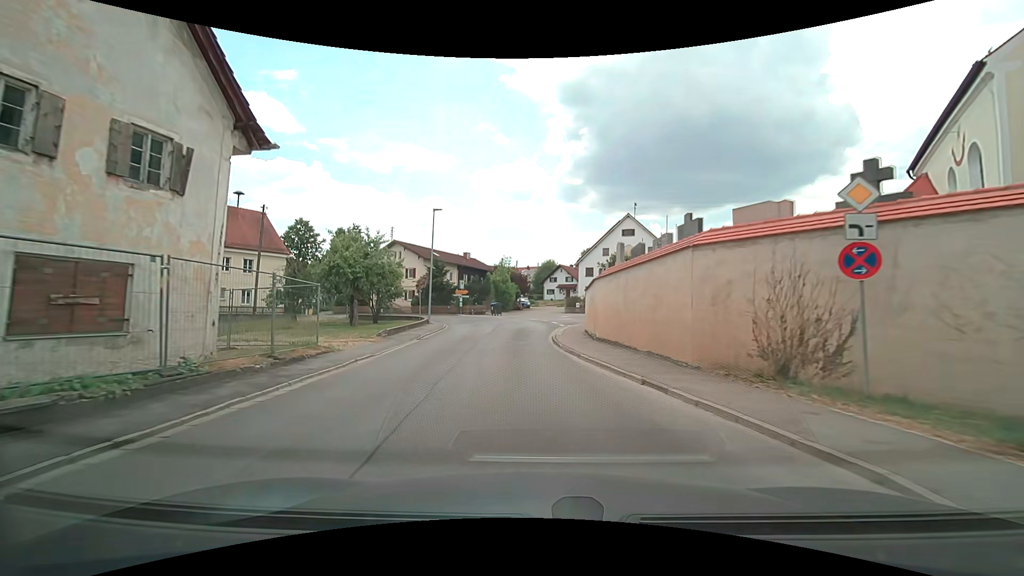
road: secondary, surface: asphalt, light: Day
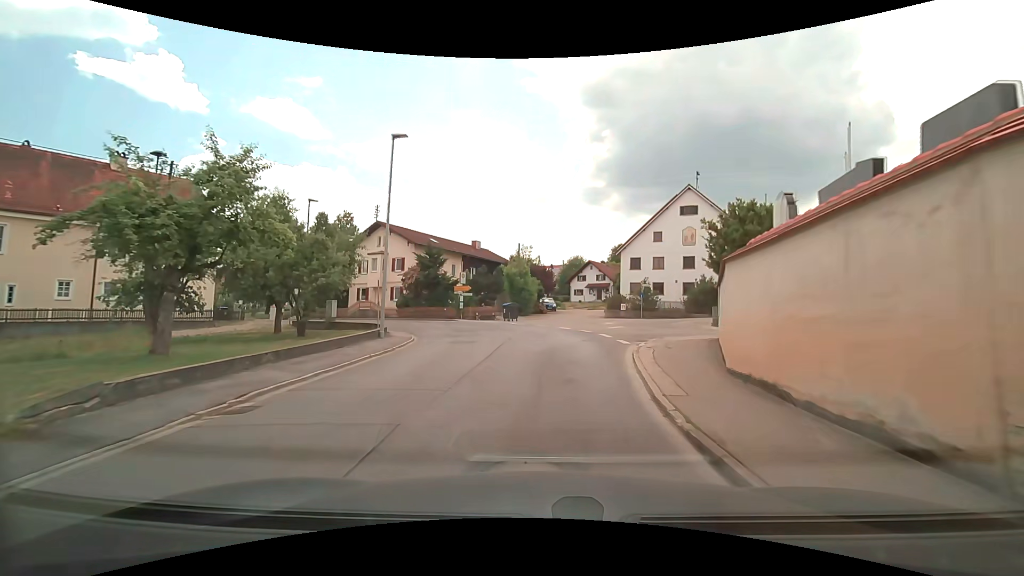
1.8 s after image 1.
(-0.6, +16.0) m; -2°
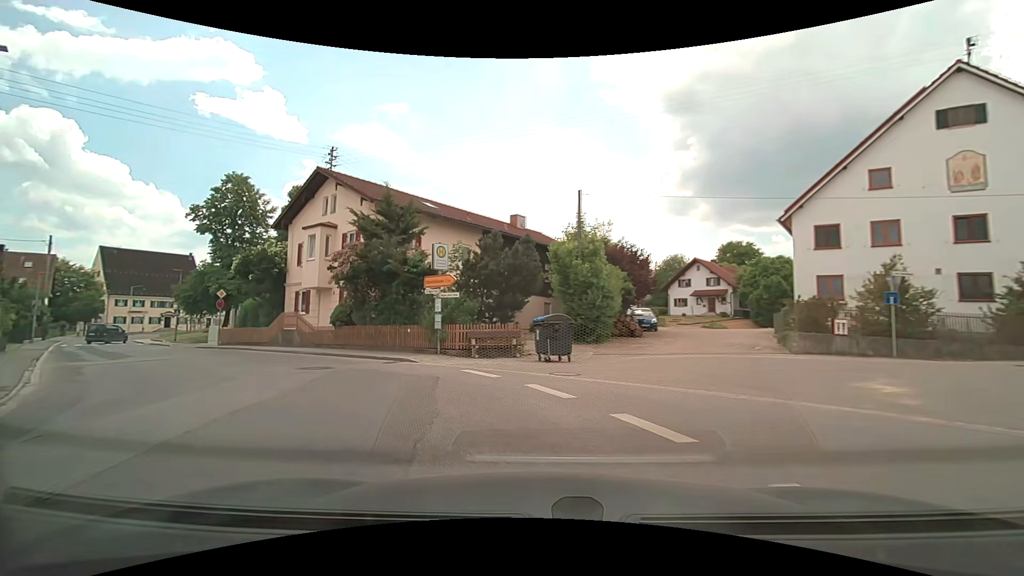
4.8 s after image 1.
(+0.2, +24.0) m; -9°
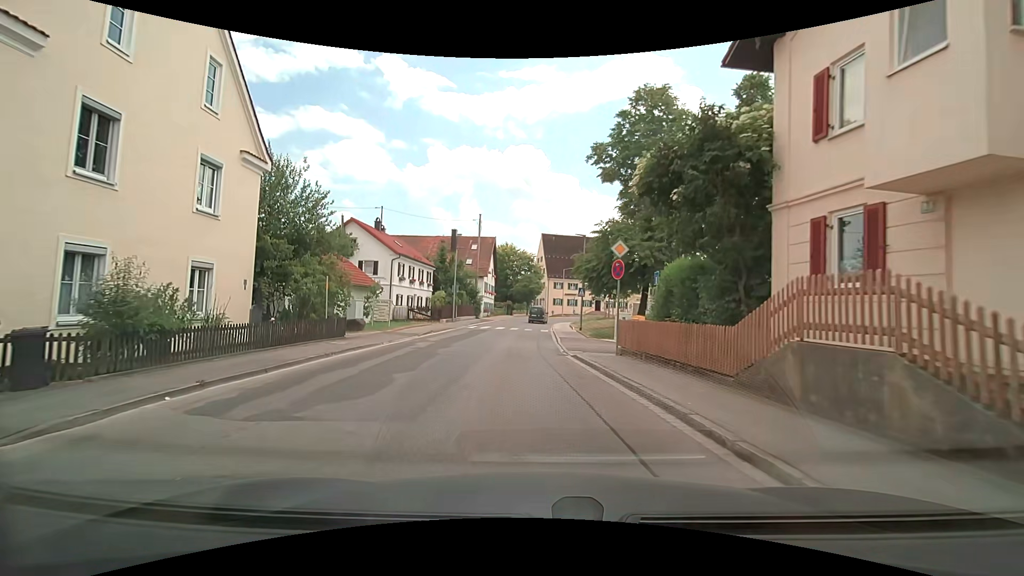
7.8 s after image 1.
(-9.3, +18.0) m; -48°
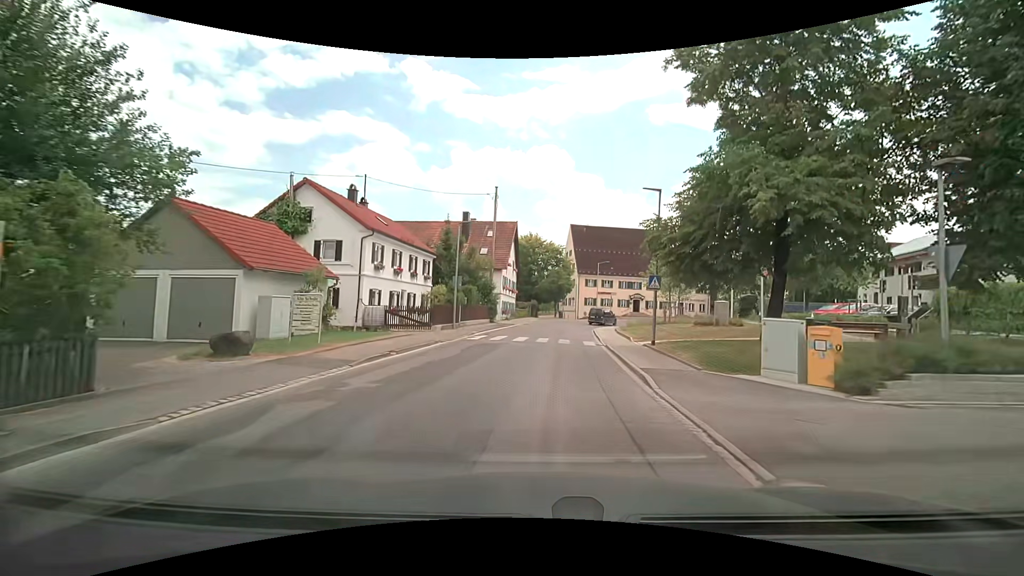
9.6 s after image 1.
(-0.6, +12.5) m; -4°
(+1, +10) (+1, +20) (+2, +30) (+4, +40) (+6, +50) (+11, +58) (+18, +65) (+27, +68) (+37, +67) (+47, +65) m
